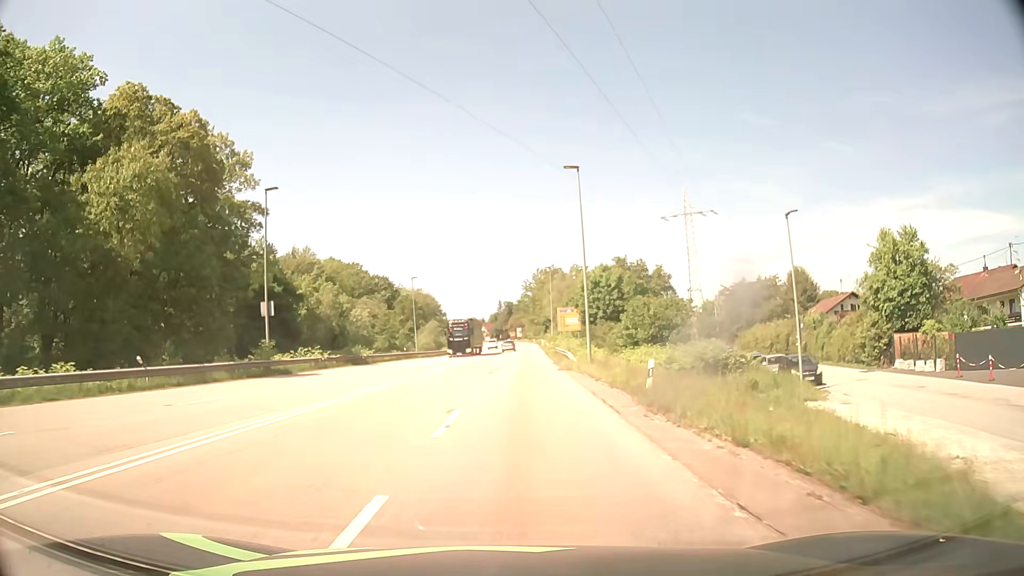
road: secondary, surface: asphalt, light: Day
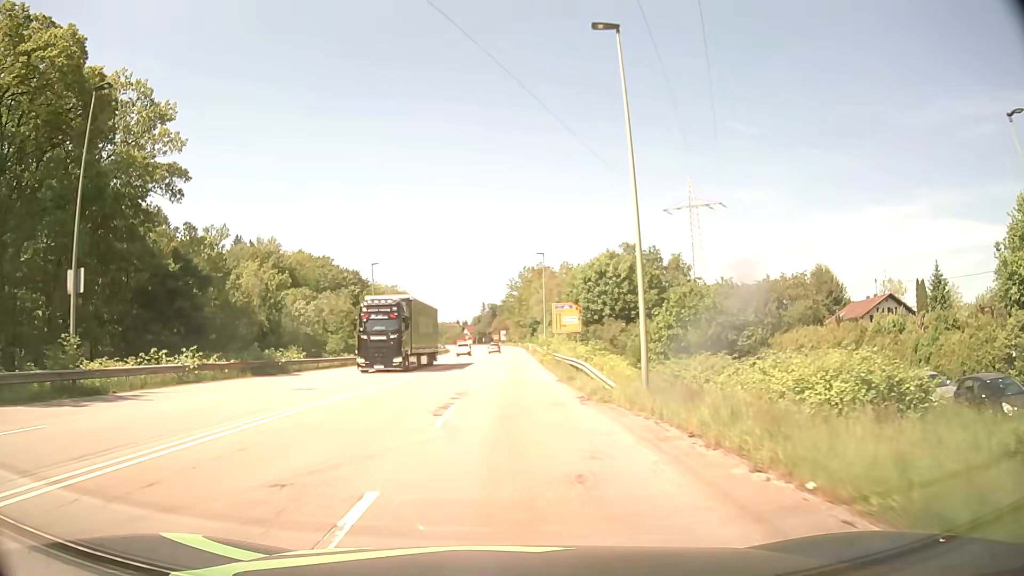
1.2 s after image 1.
(+0.3, +16.7) m; +2°
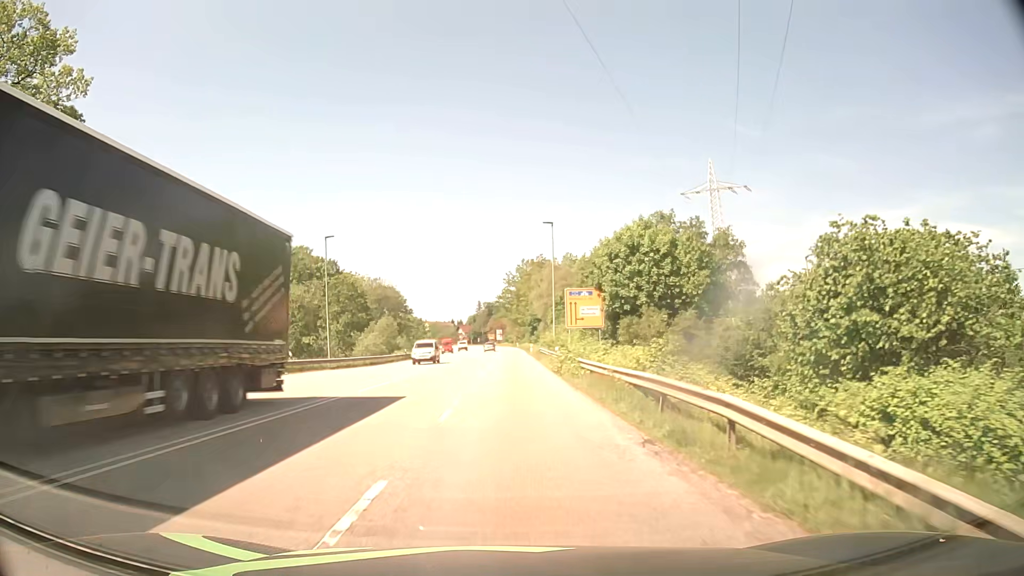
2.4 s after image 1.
(0.0, +17.3) m; 0°
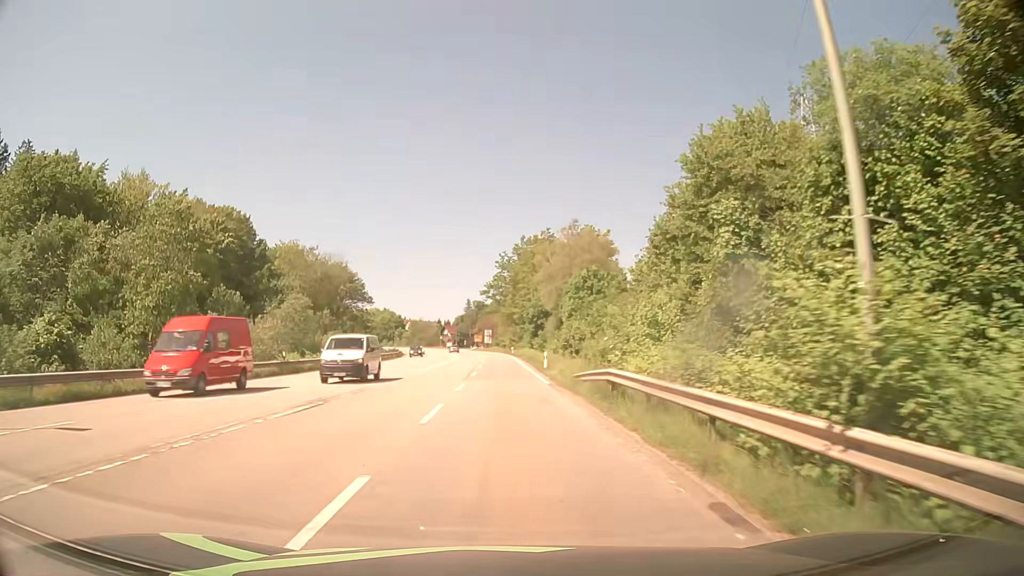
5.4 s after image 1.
(+0.3, +44.3) m; +1°
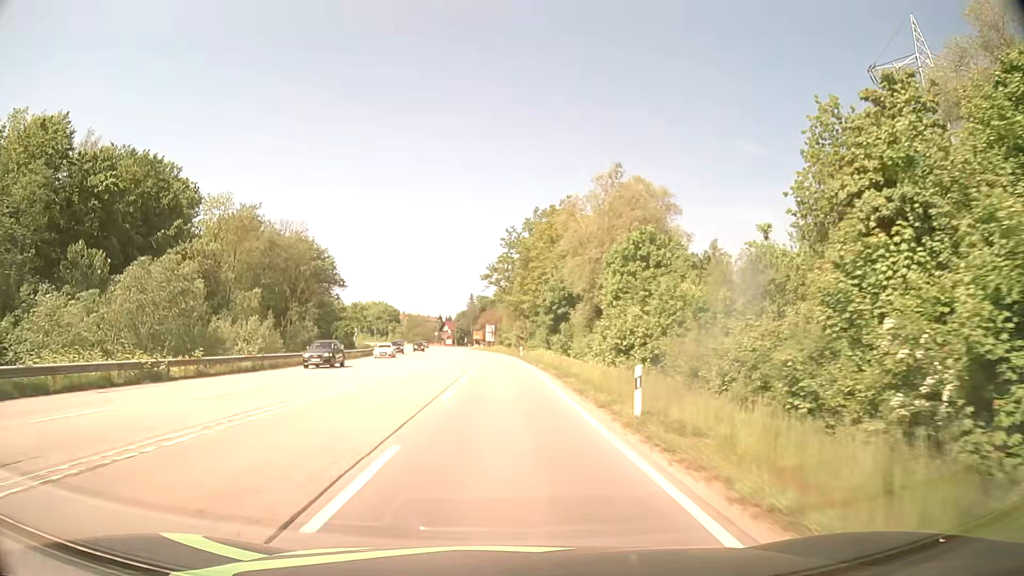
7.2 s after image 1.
(0.0, +27.0) m; 0°
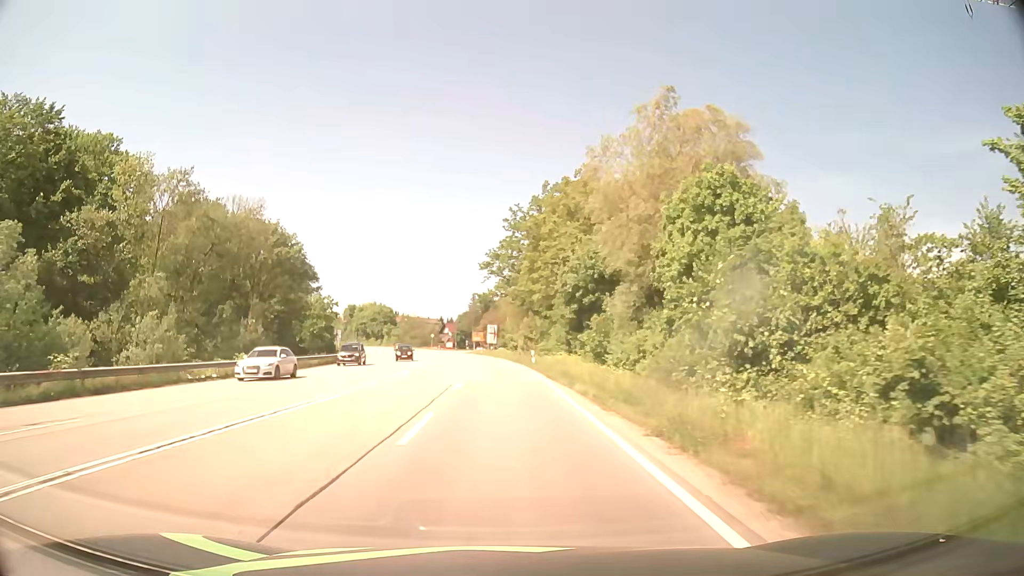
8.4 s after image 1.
(0.0, +18.1) m; 0°
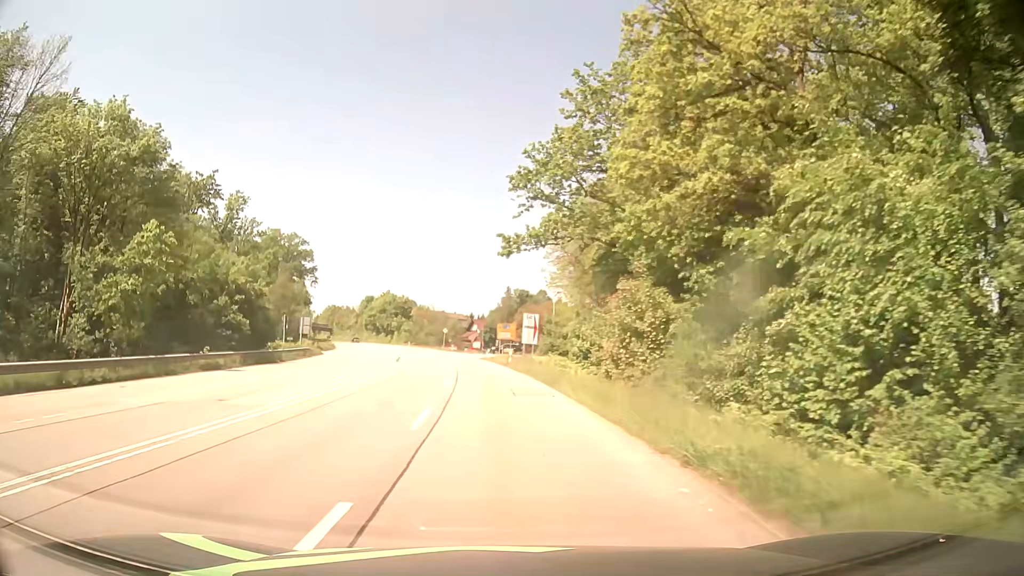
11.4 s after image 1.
(-1.1, +45.4) m; -3°
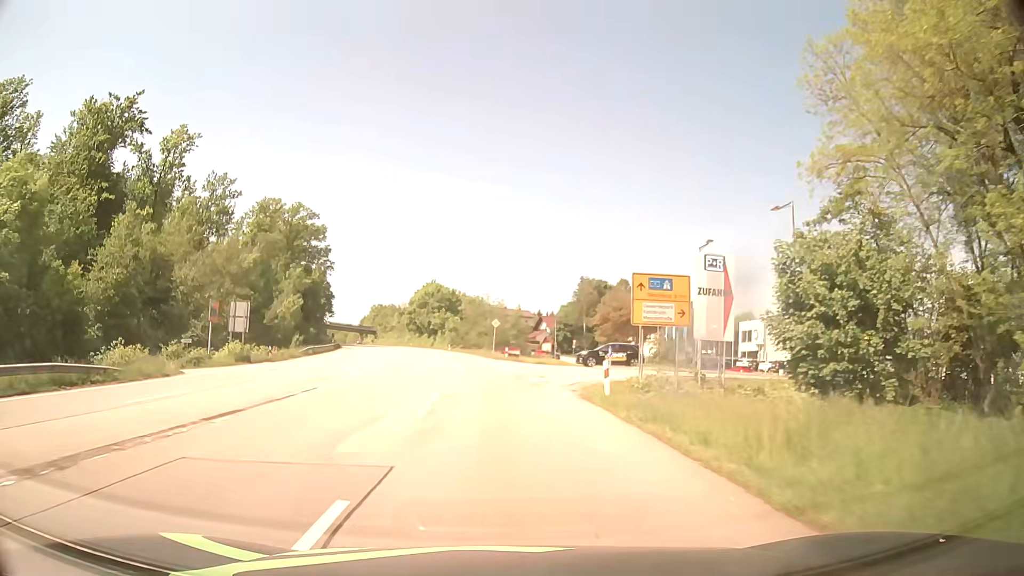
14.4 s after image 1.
(-2.1, +45.6) m; -5°
(0, +10) (0, +20) (-1, +30) (-2, +40) (-3, +50) (-4, +60) (-6, +70) (-8, +80) (-9, +89) (-11, +99) m
